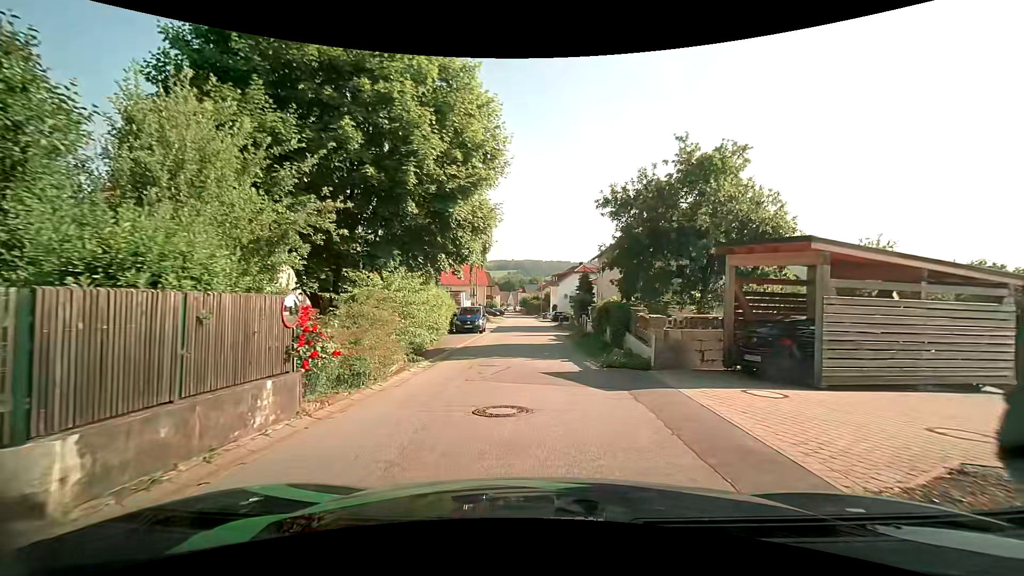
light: Day
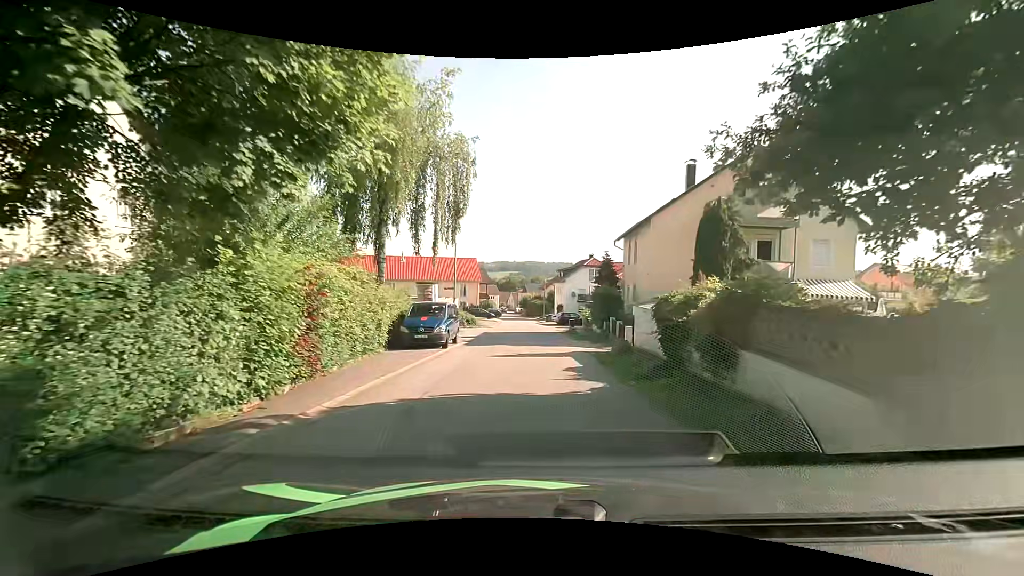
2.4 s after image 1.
(-0.1, +14.0) m; 0°
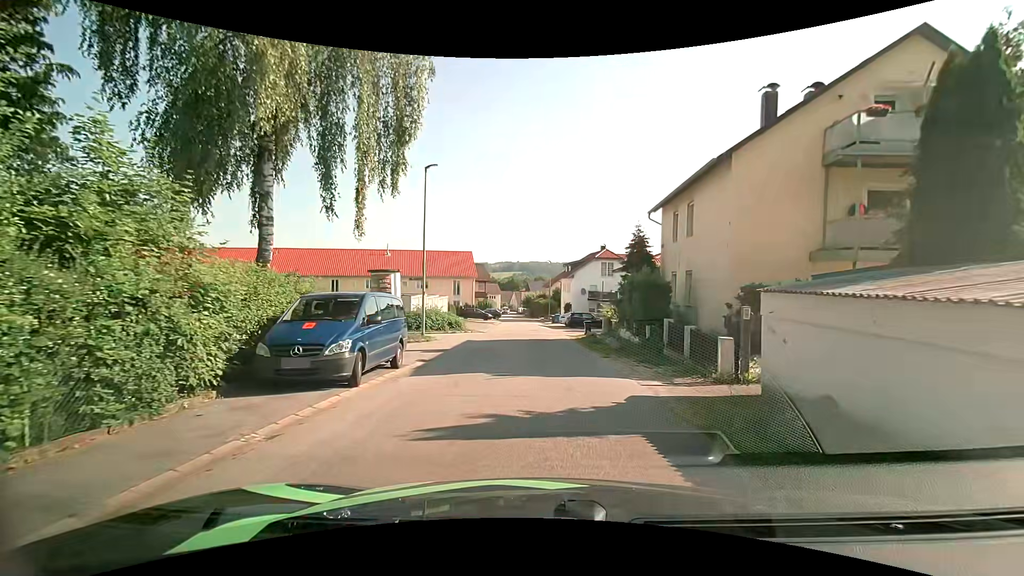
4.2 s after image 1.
(0.0, +10.1) m; -1°
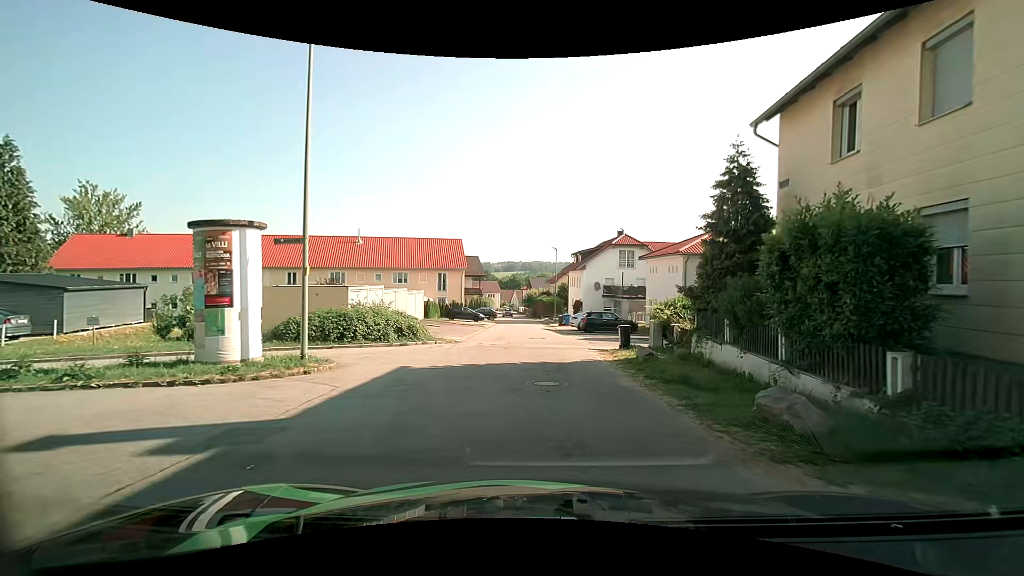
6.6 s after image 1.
(0.0, +12.3) m; 0°
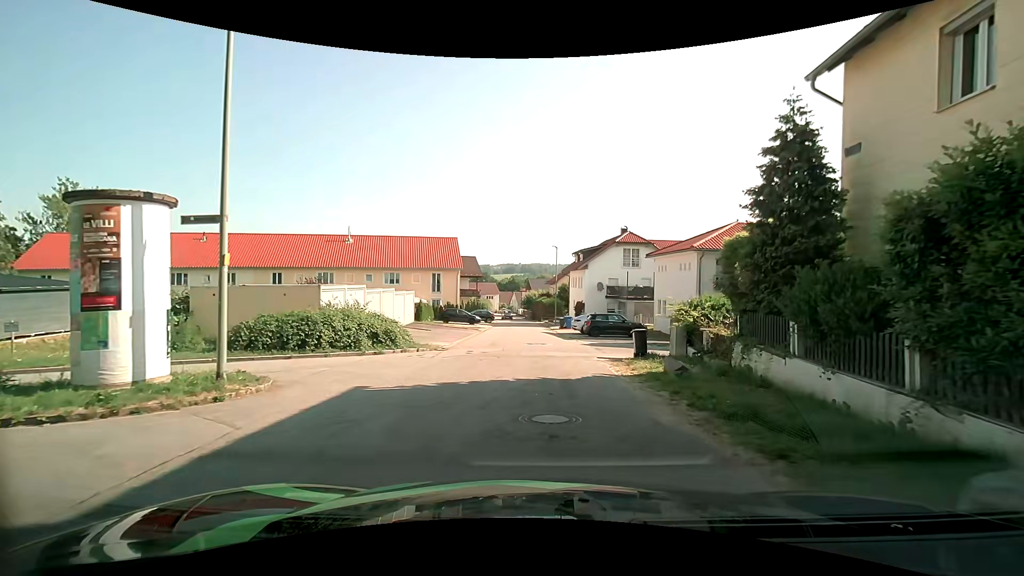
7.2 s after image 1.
(0.0, +3.0) m; -1°
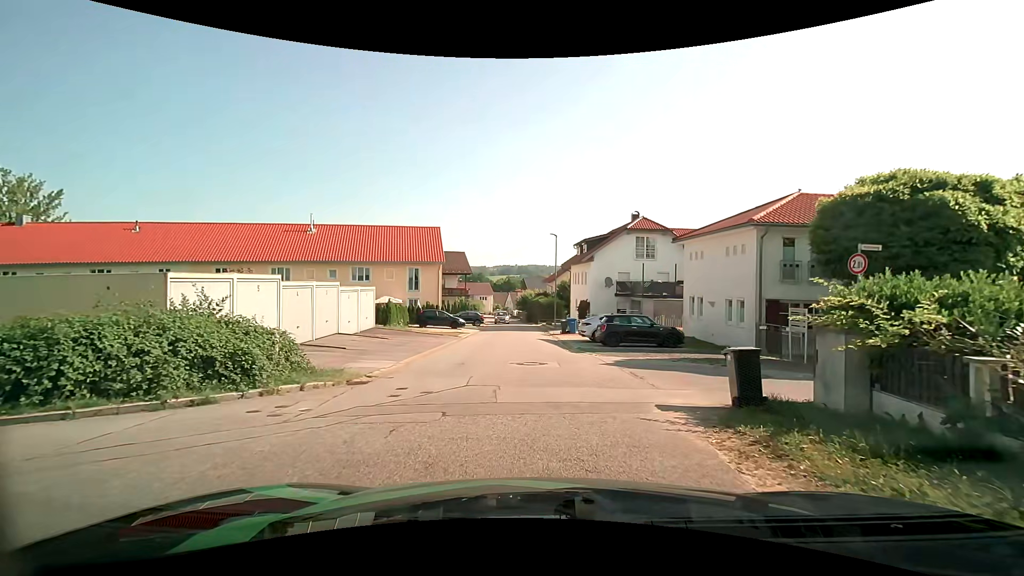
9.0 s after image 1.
(+0.2, +8.2) m; +2°
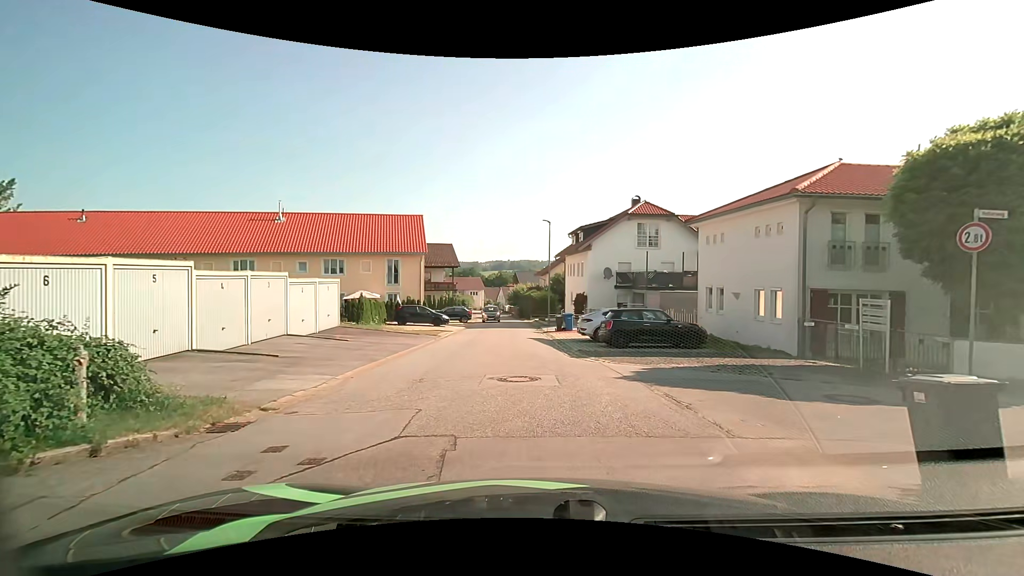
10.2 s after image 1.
(0.0, +3.9) m; 0°
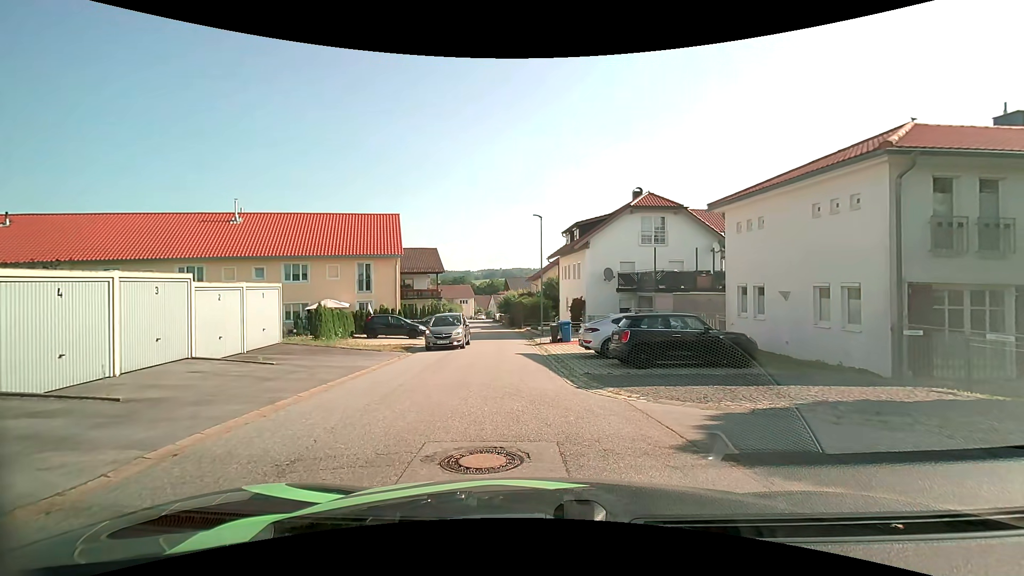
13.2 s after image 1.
(+0.1, +4.8) m; 0°
(0, +10) (-1, +20) (-2, +30) (-3, +40) (-4, +50) (-5, +60) (-6, +70) (-7, +80) (-9, +90) (-10, +99) m
